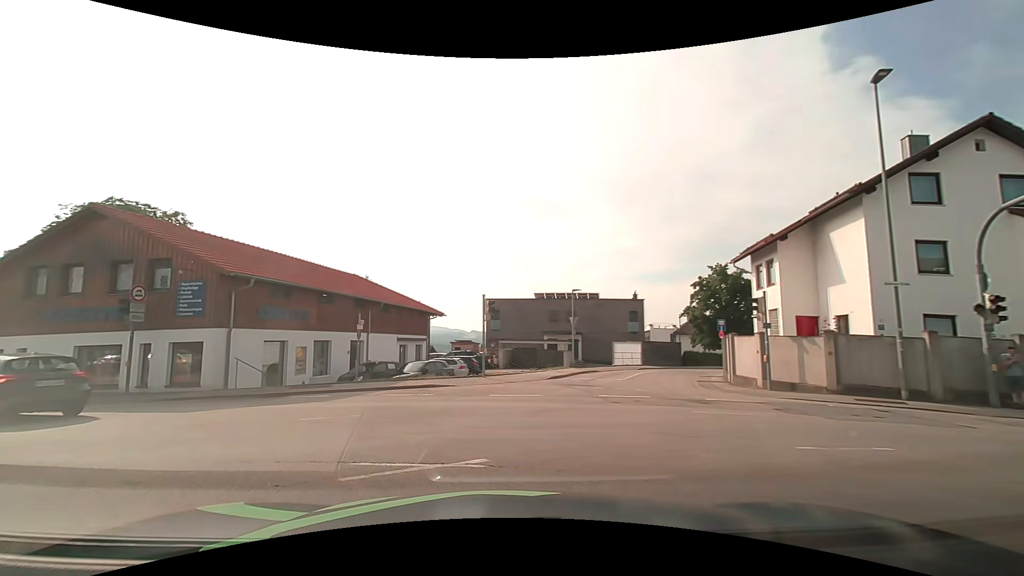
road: tertiary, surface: asphalt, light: Day
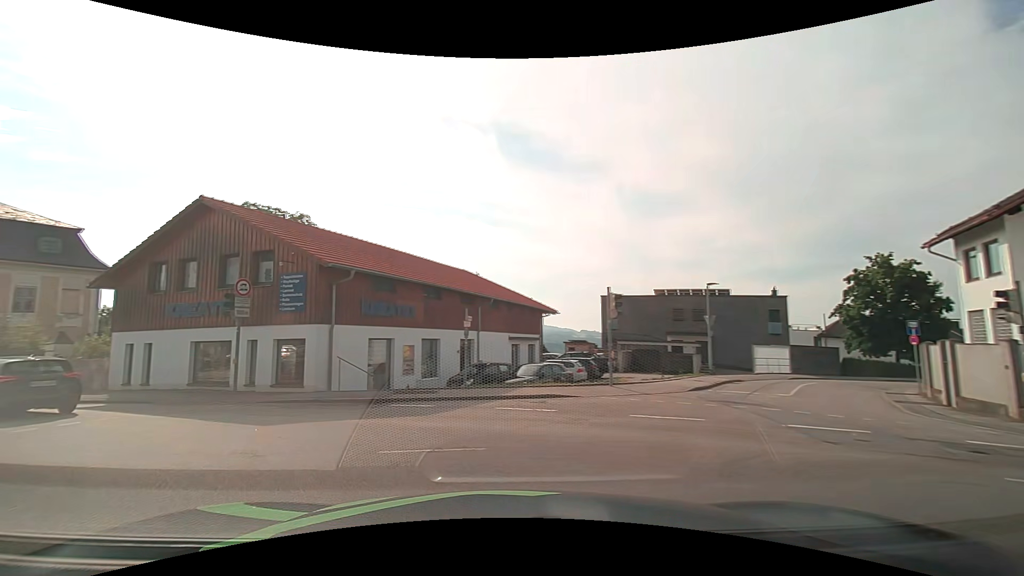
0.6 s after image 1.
(-0.4, +3.2) m; -14°
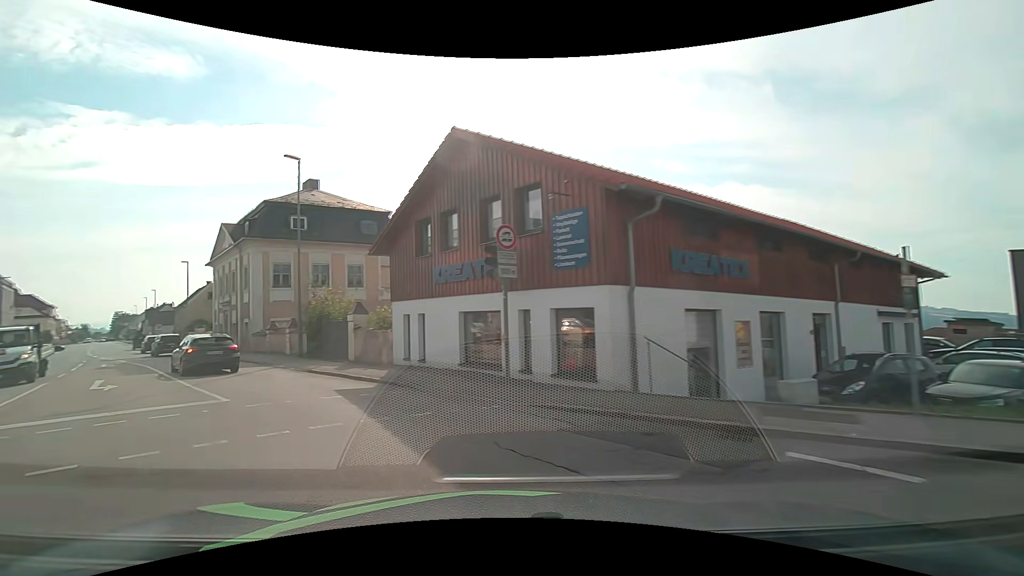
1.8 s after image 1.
(-1.7, +6.7) m; -29°
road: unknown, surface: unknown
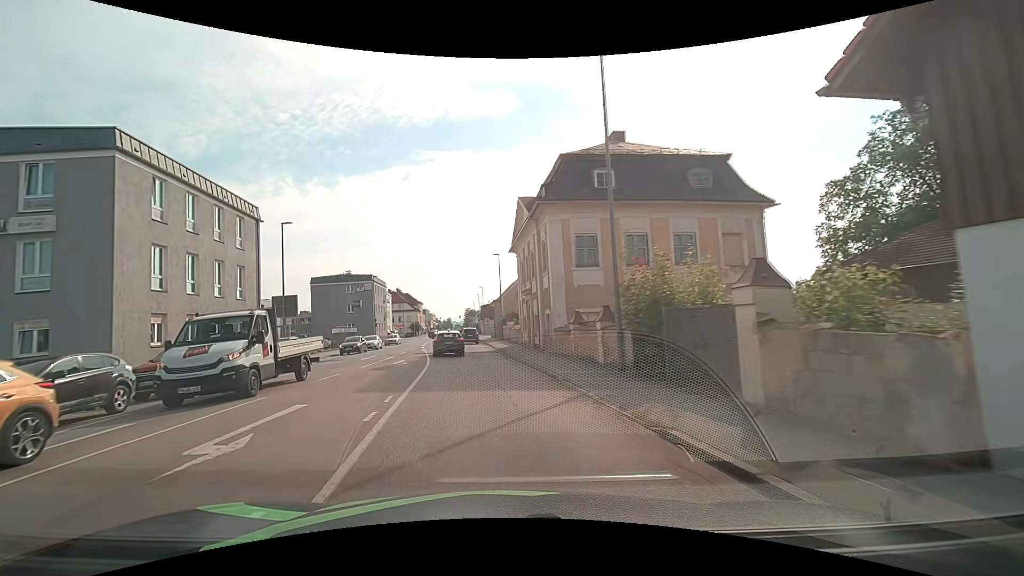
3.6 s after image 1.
(-4.4, +11.9) m; -35°
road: tertiary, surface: asphalt
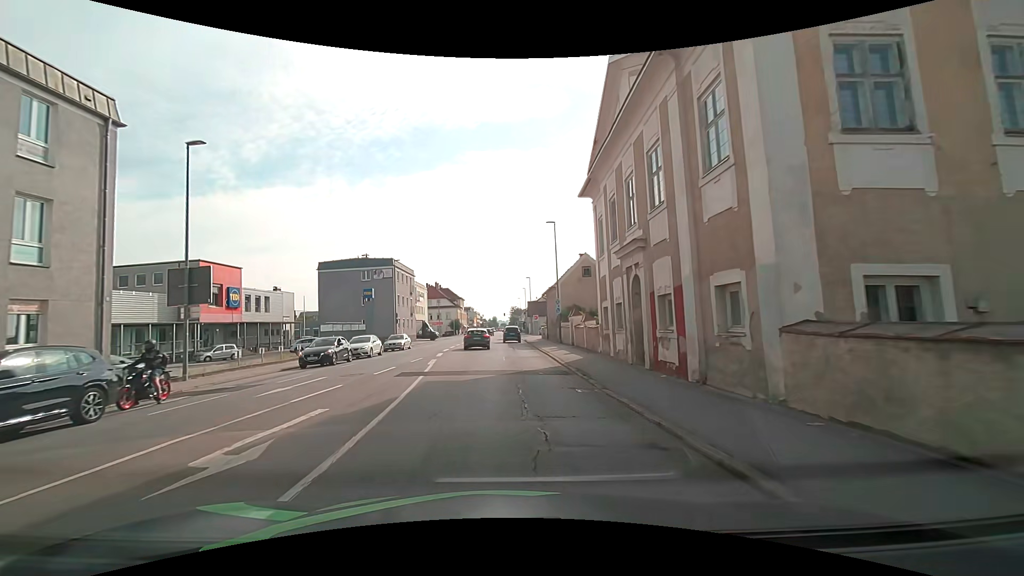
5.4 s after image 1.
(-1.2, +17.4) m; -6°
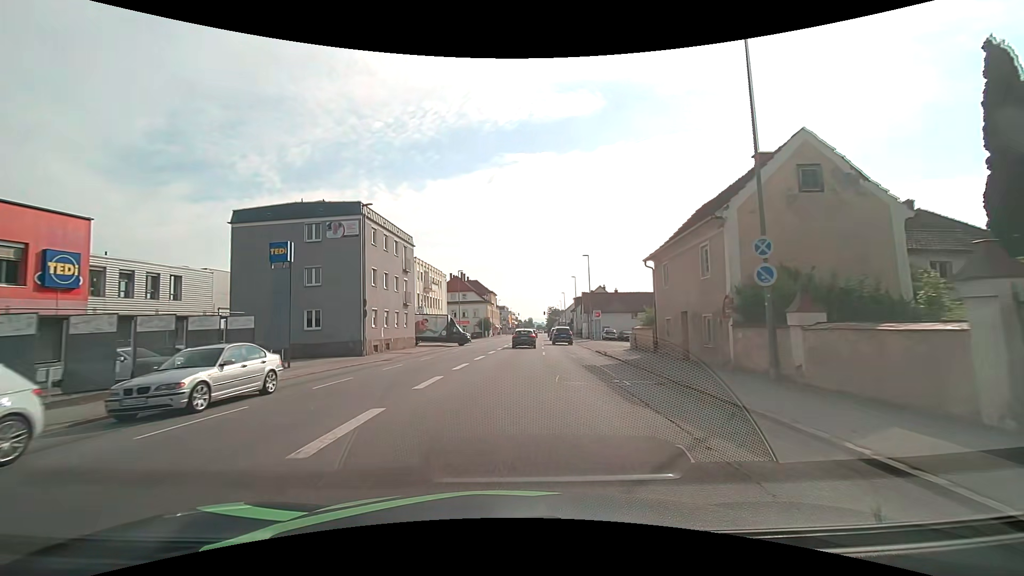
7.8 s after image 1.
(-1.4, +28.1) m; -4°
